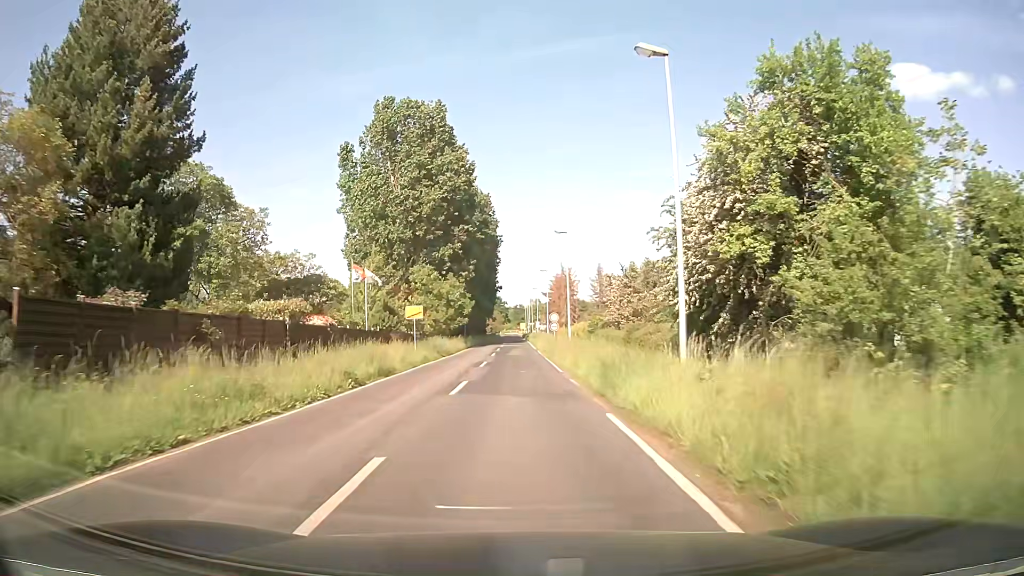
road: unclassified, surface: asphalt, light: Day
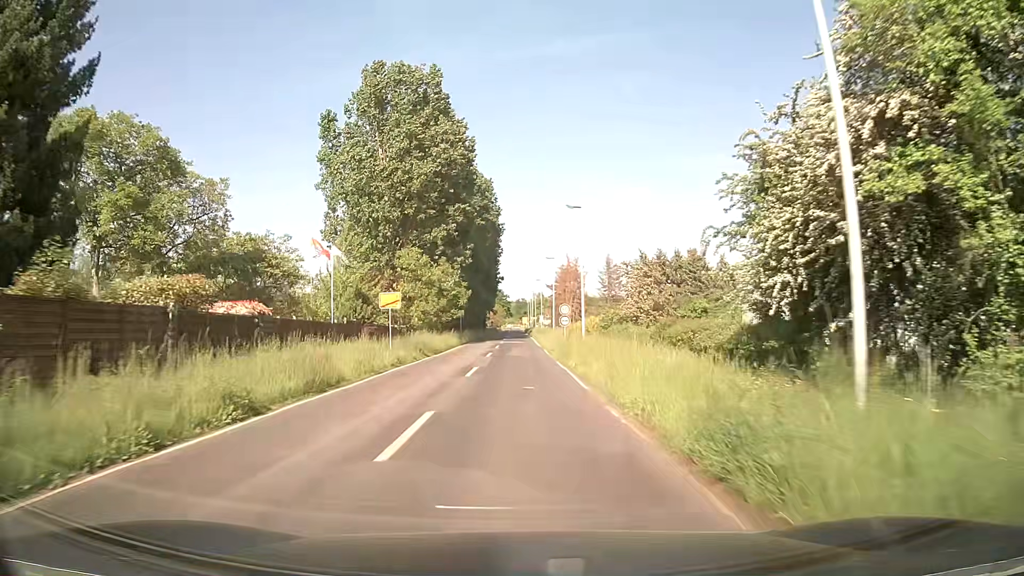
(0.0, +8.1) m; 0°
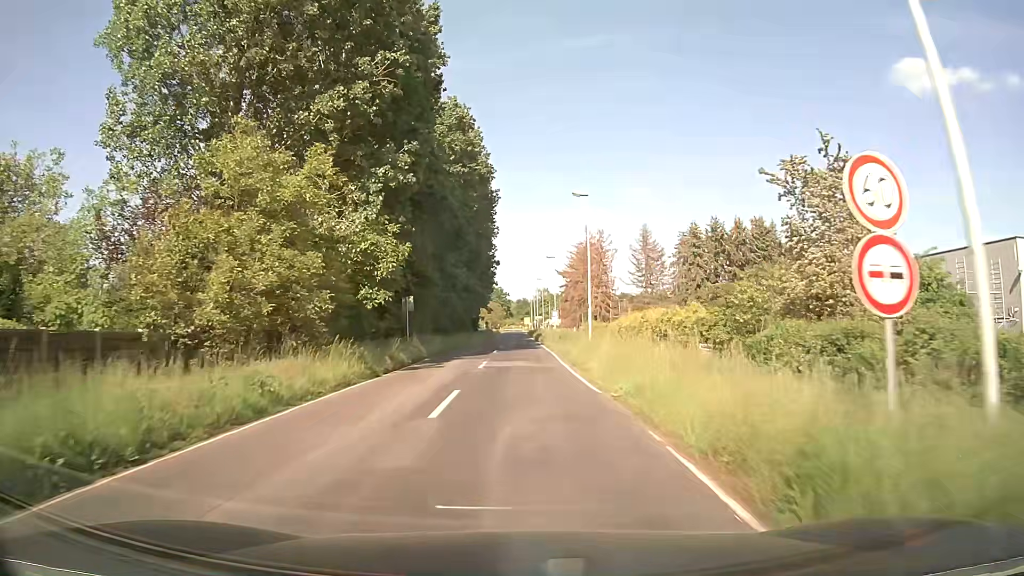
(-0.1, +32.6) m; 0°
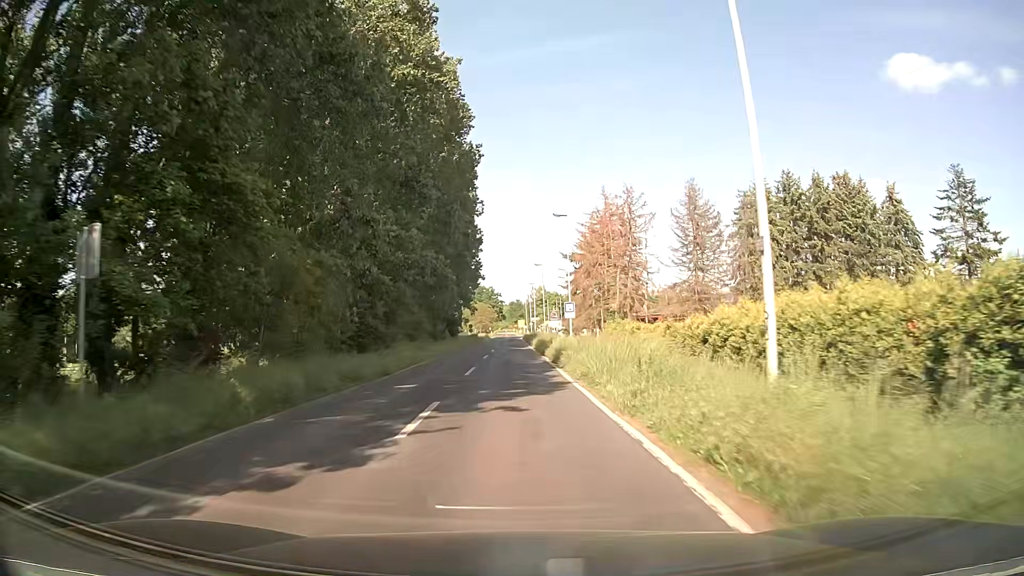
(+0.1, +25.7) m; +1°
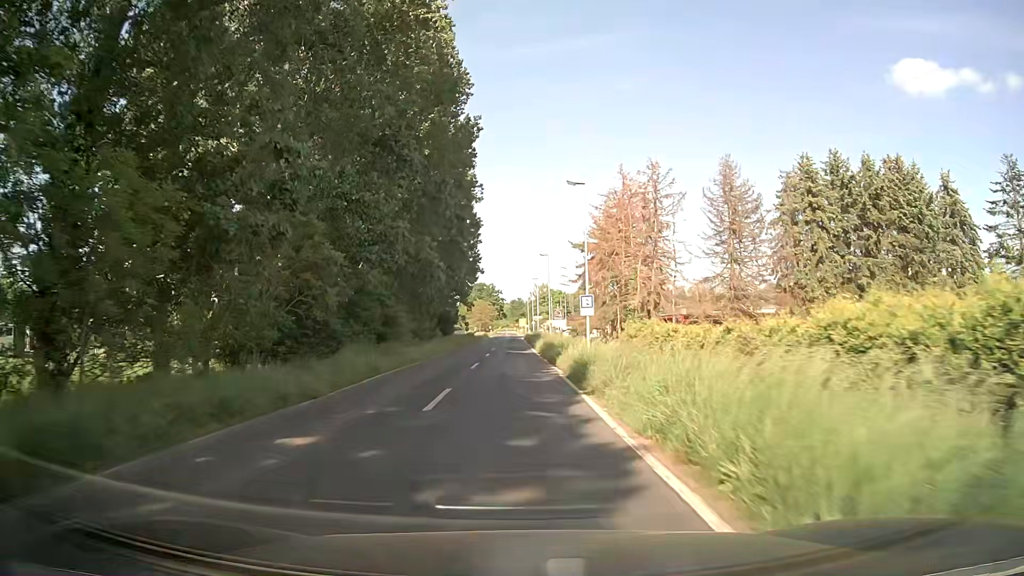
(-0.1, +8.9) m; -1°
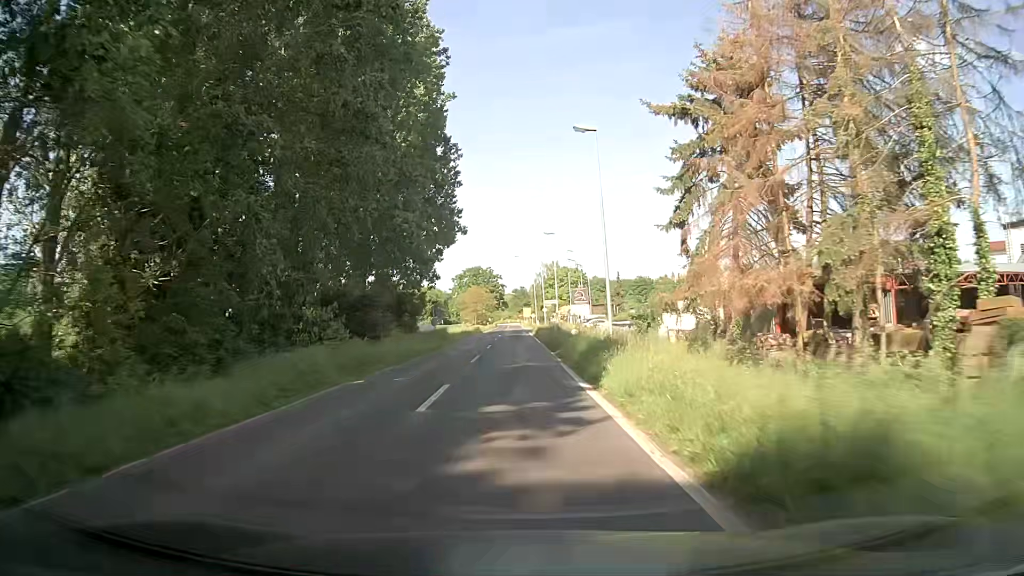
(0.0, +36.9) m; 0°
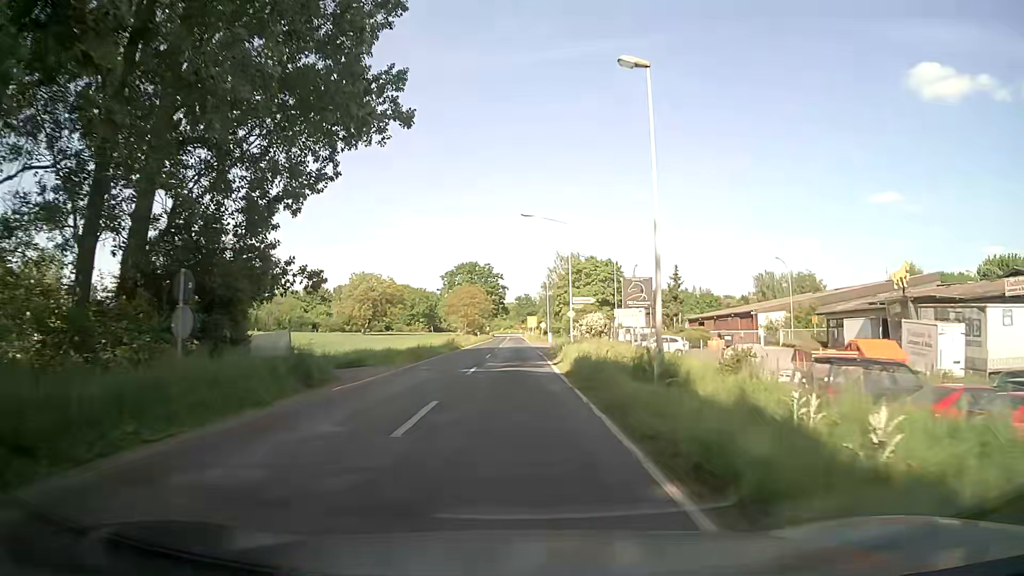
(-0.1, +37.7) m; 0°
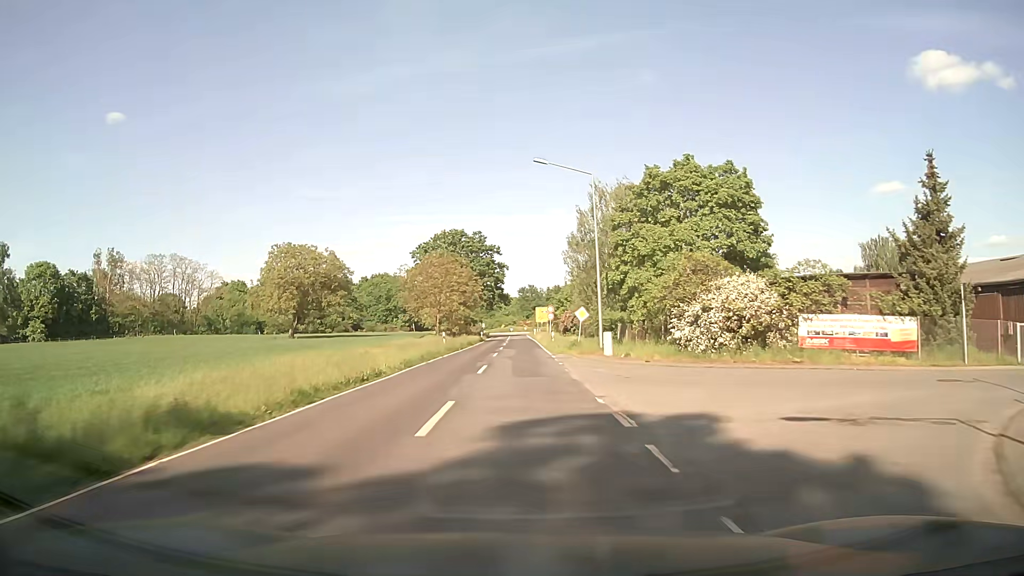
(-0.4, +47.6) m; -1°
(0, +10) (0, +20) (0, +30) (0, +40) (0, +50) (0, +60) (0, +70) (0, +80) (0, +90) (0, +100) m
